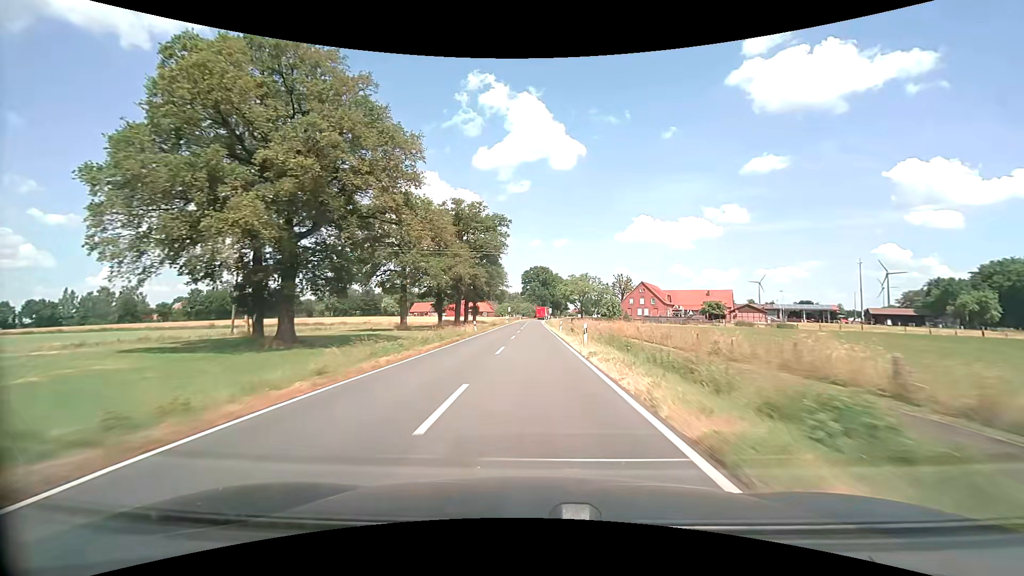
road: secondary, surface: asphalt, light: Day
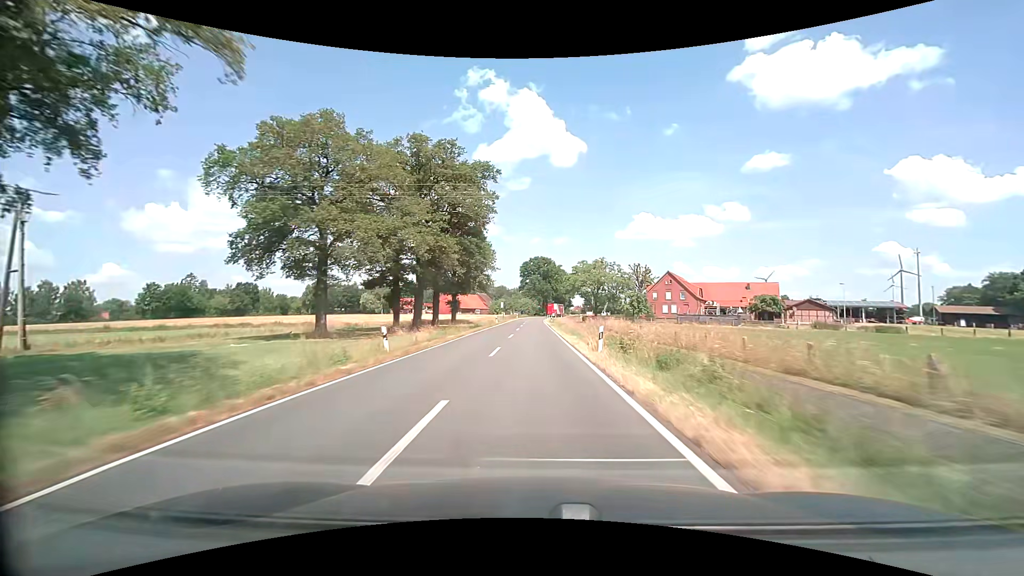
(0.0, +26.2) m; 0°
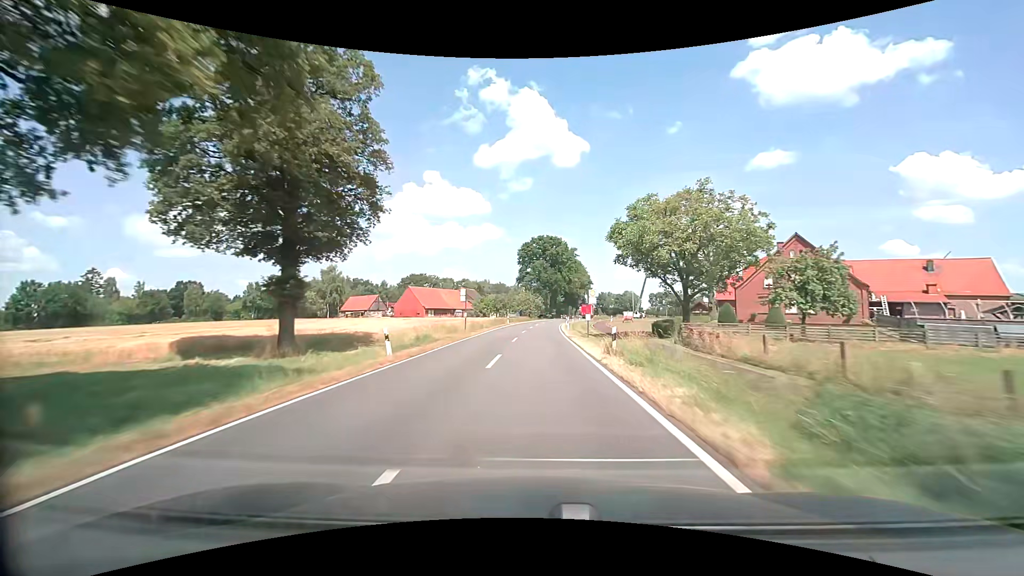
(-0.1, +51.4) m; 0°
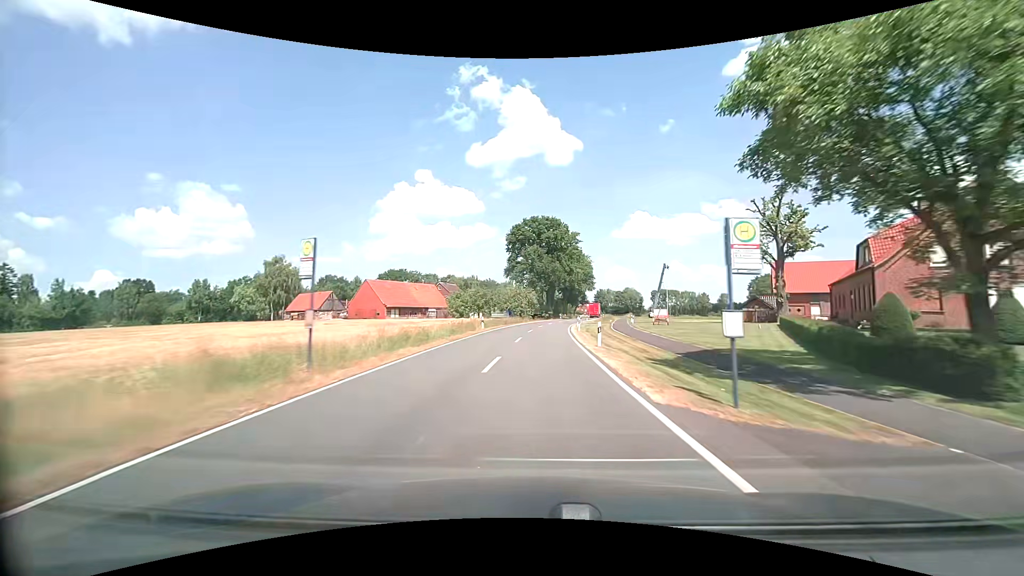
(0.0, +25.1) m; 0°
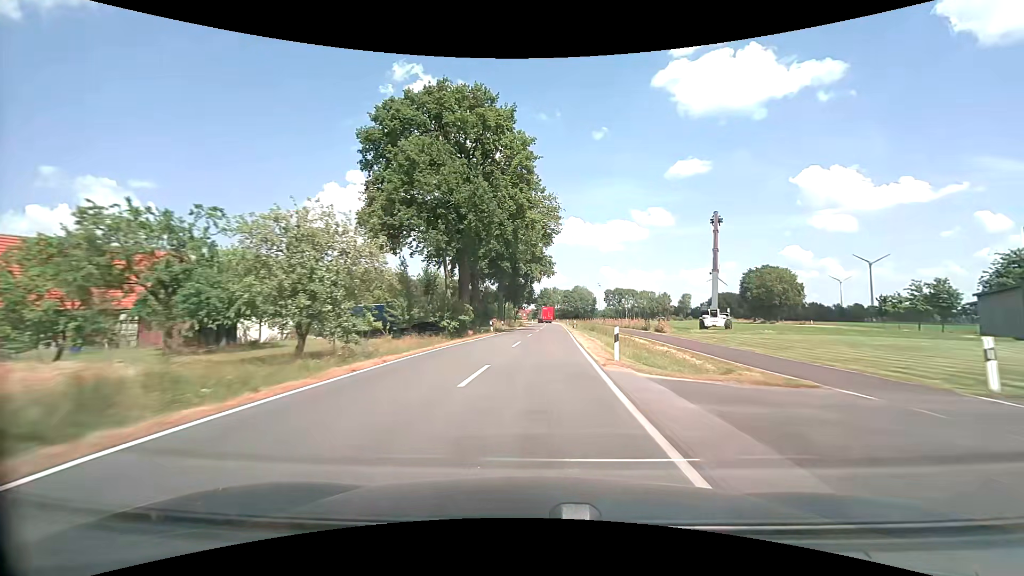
(+3.3, +61.5) m; +7°
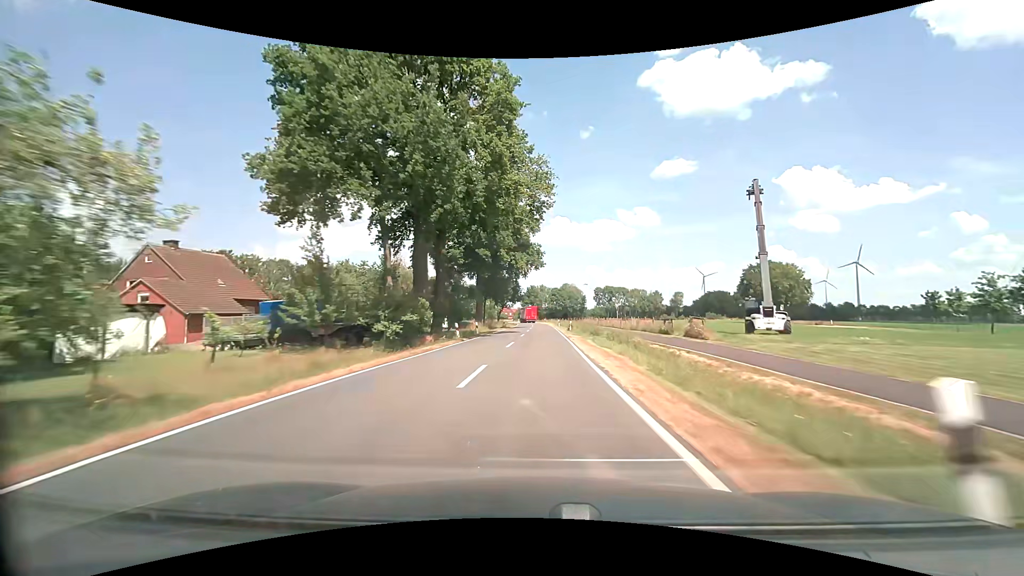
(+0.2, +12.3) m; +2°
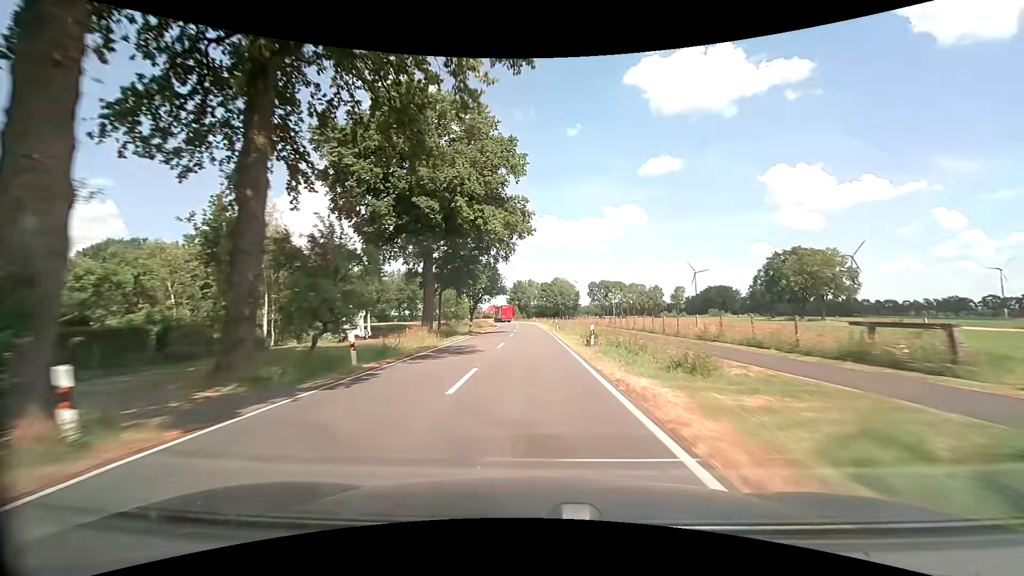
(+0.5, +24.6) m; +2°
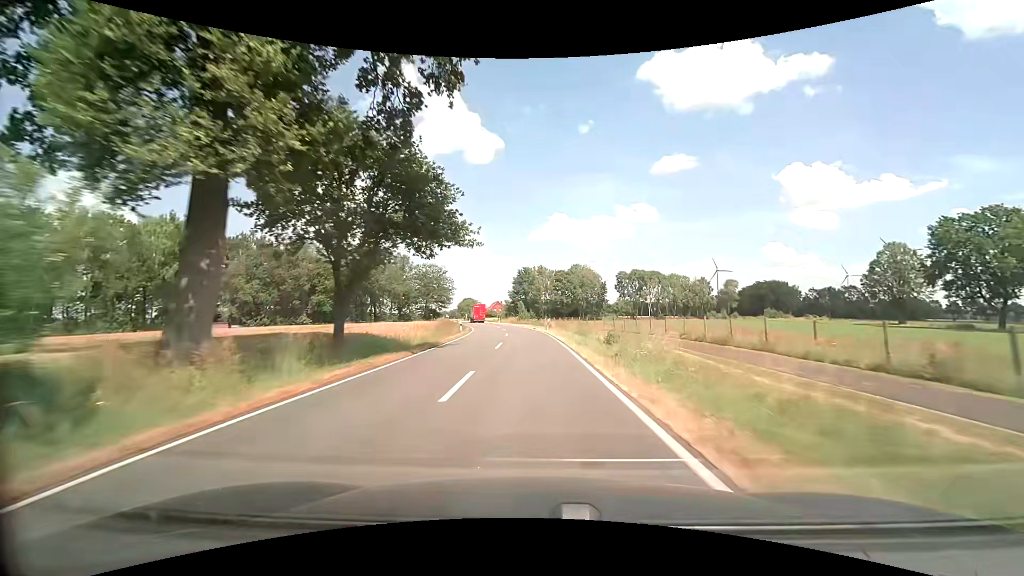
(-0.5, +49.0) m; -1°
(0, +10) (0, +20) (-1, +30) (-1, +40) (-2, +50) (-3, +60) (-5, +70) (-6, +80) (-8, +89) (-10, +99) m
